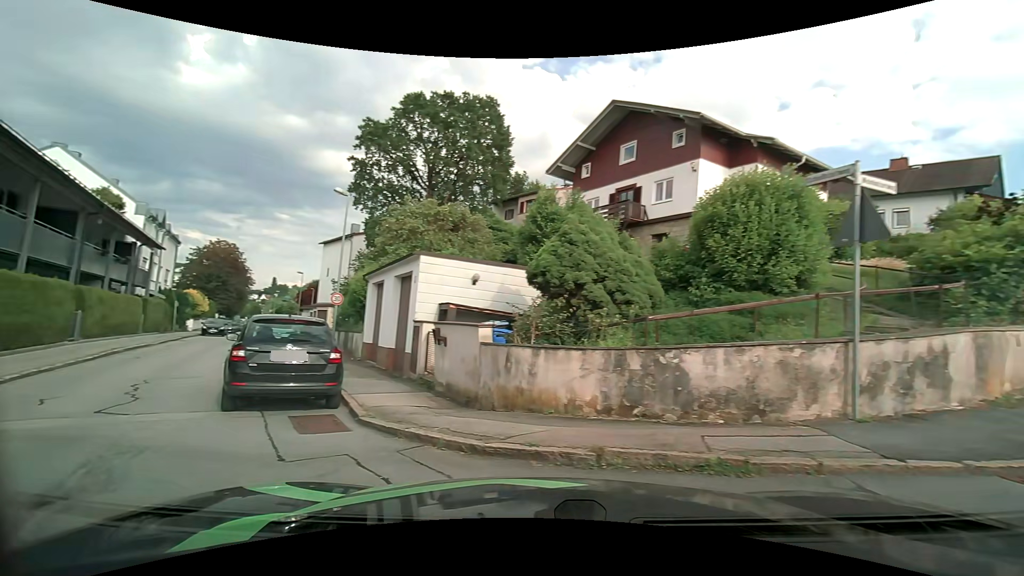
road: residential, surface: asphalt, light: Day
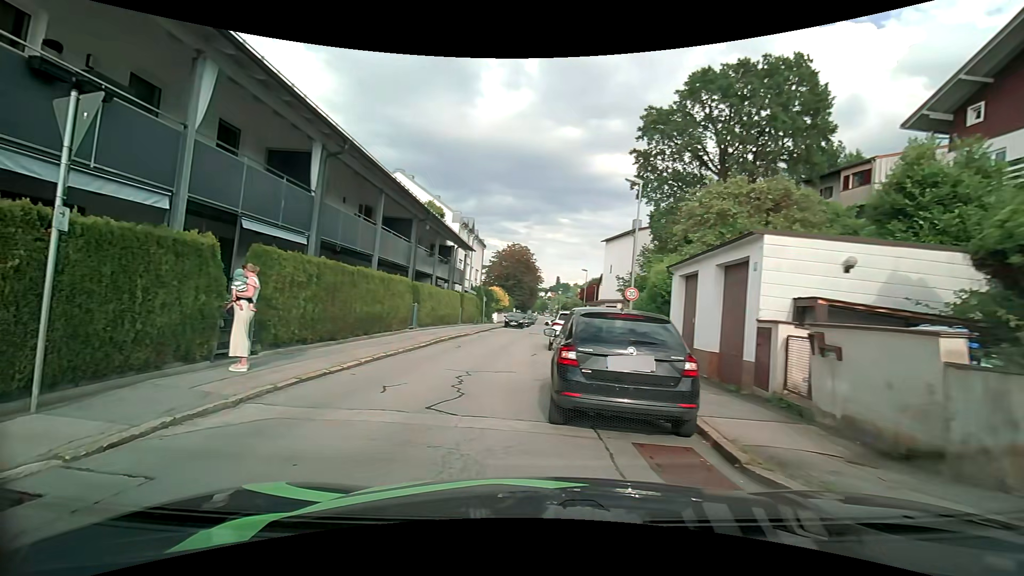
(-0.7, +2.4) m; -27°
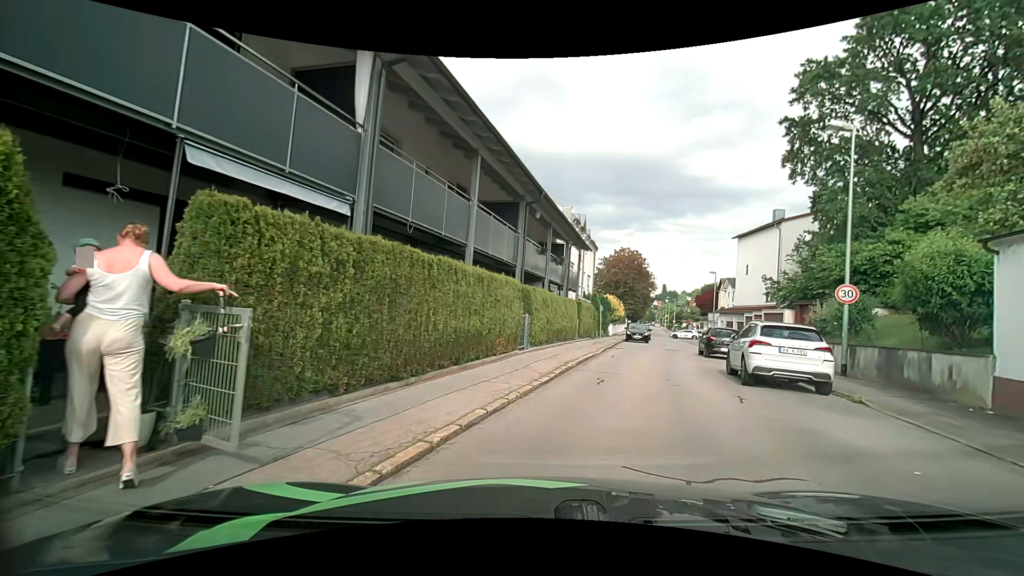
(-1.7, +6.1) m; -12°
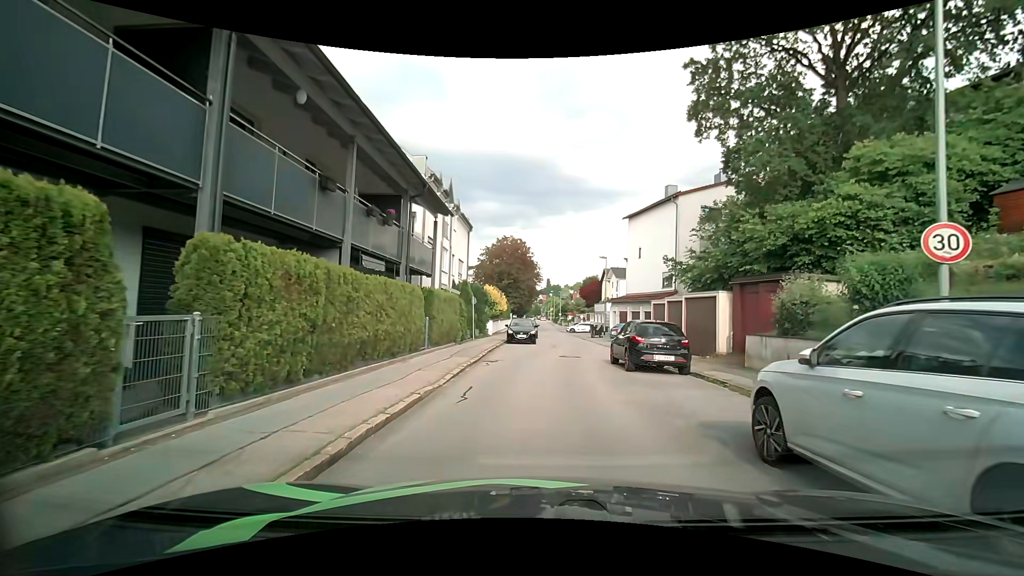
(+1.4, +10.3) m; +11°
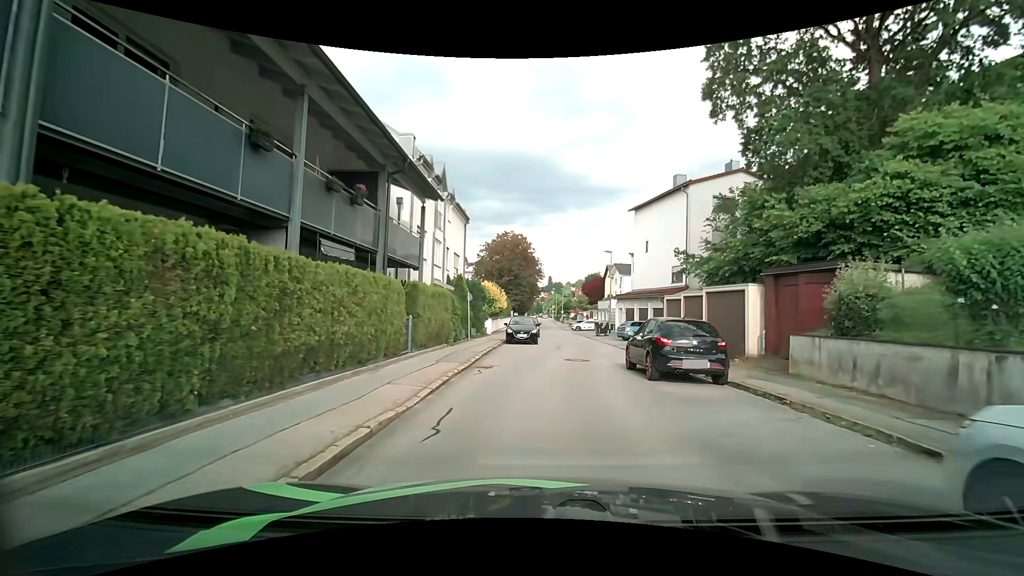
(0.0, +2.5) m; -1°
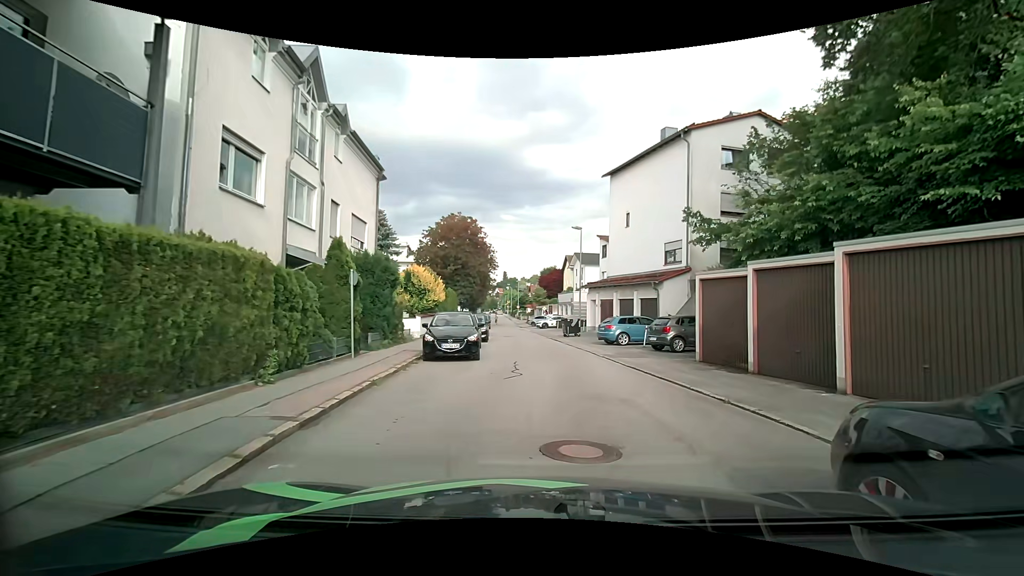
(+0.1, +11.2) m; +6°
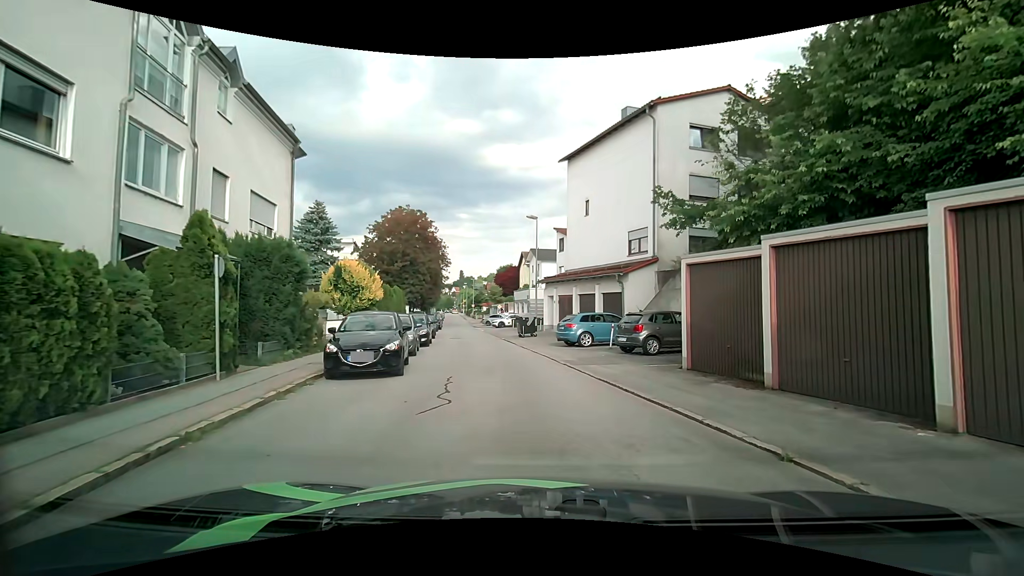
(+0.1, +3.6) m; +4°
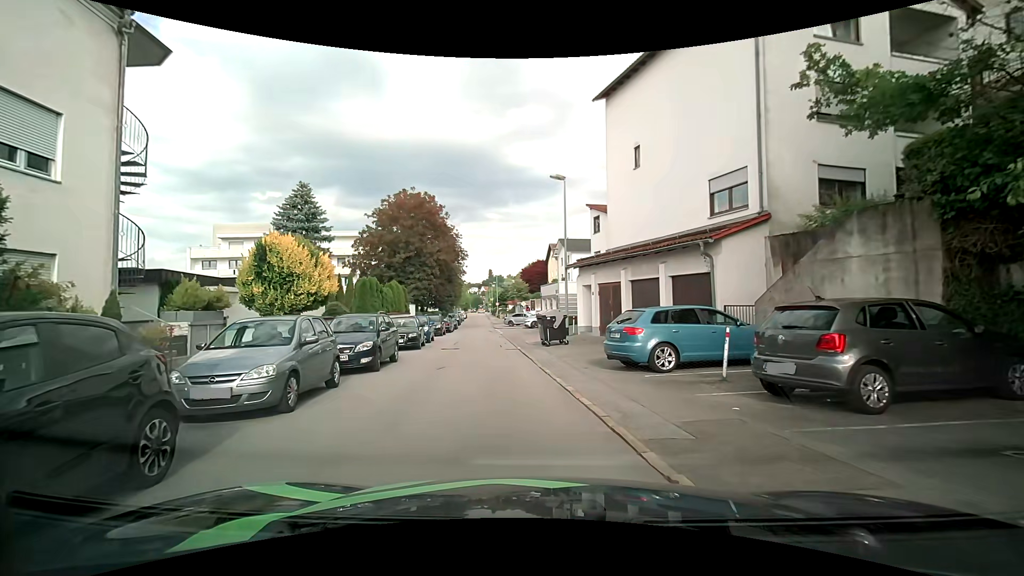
(+0.1, +9.9) m; -3°
(-1, +10) (-2, +20) (-3, +30) (-4, +40) (-5, +50) (-7, +60) (-8, +70) (-9, +79) (-10, +89) (-11, +99) m
